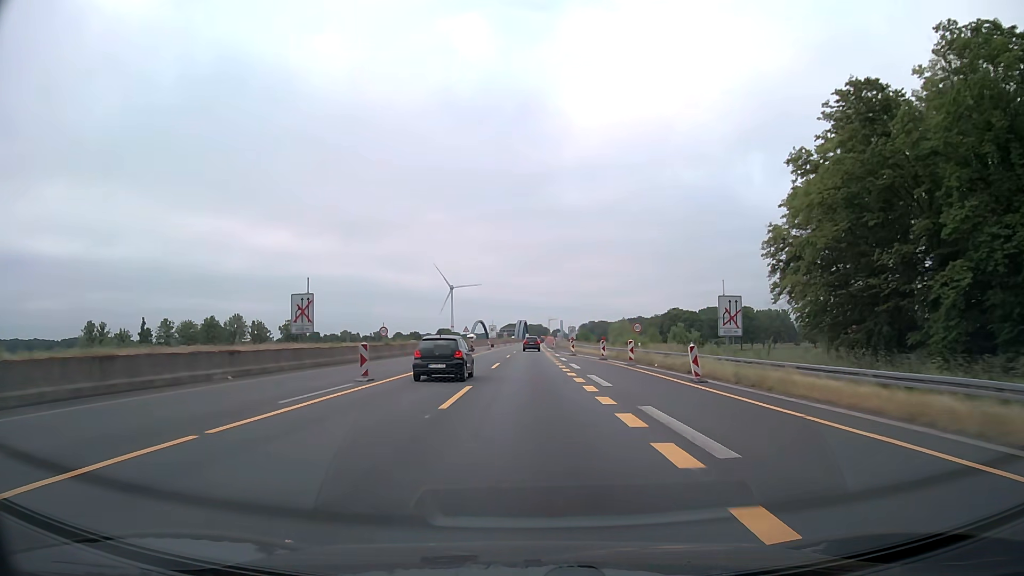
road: motorway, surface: asphalt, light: Day
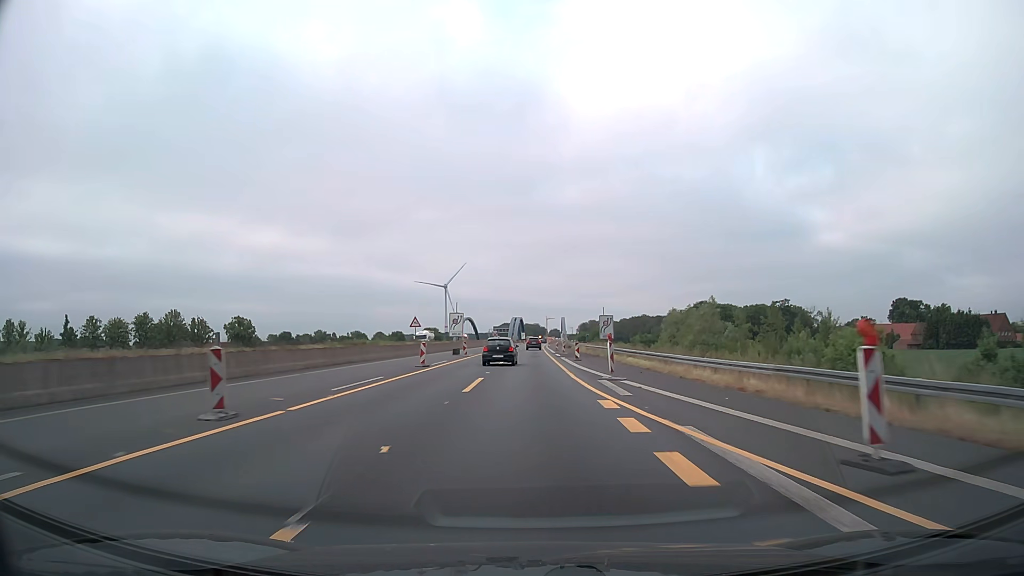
(+0.1, +51.5) m; 0°
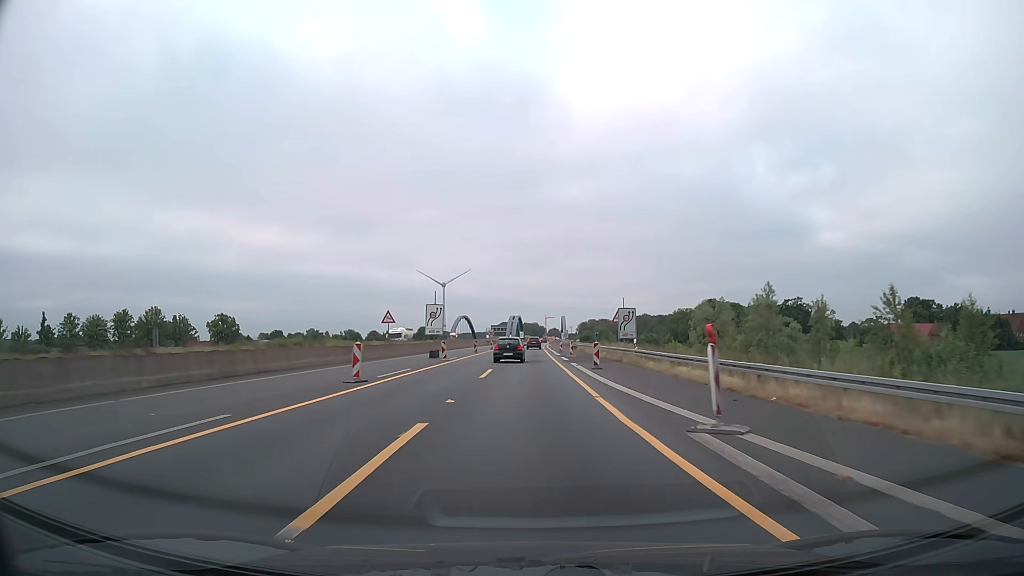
(0.0, +12.9) m; 0°
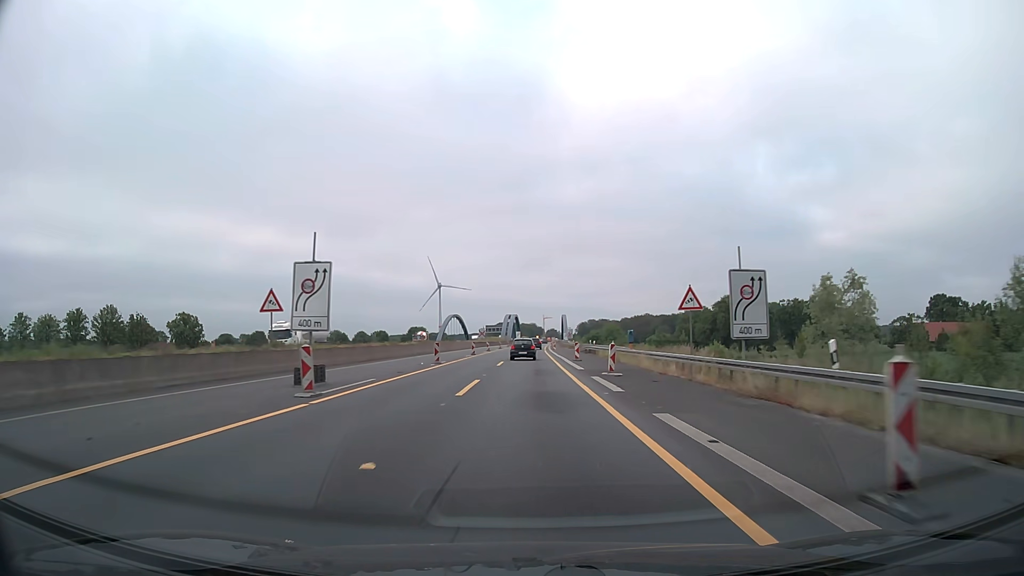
(+0.1, +25.7) m; 0°
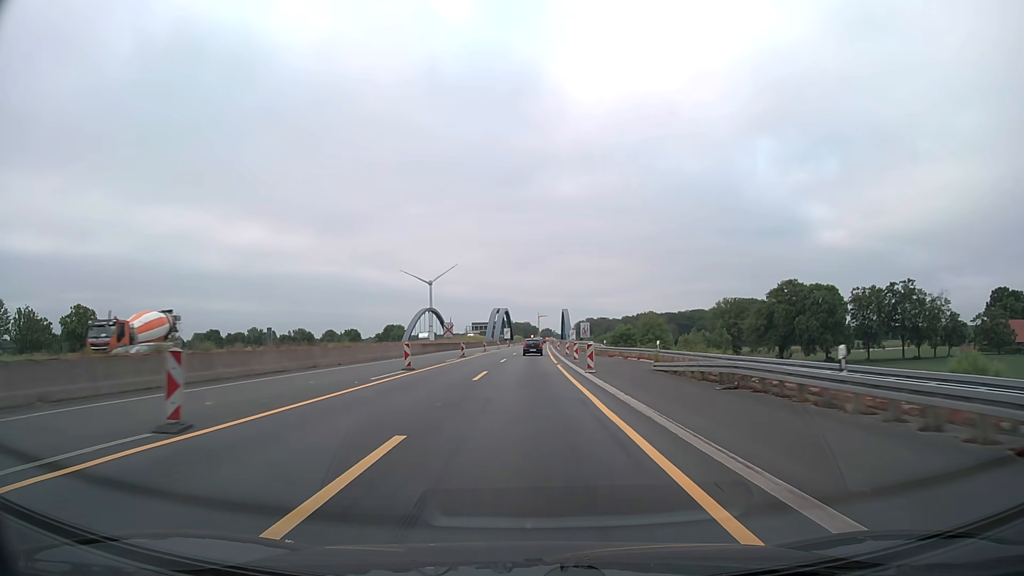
(+0.2, +51.4) m; +1°
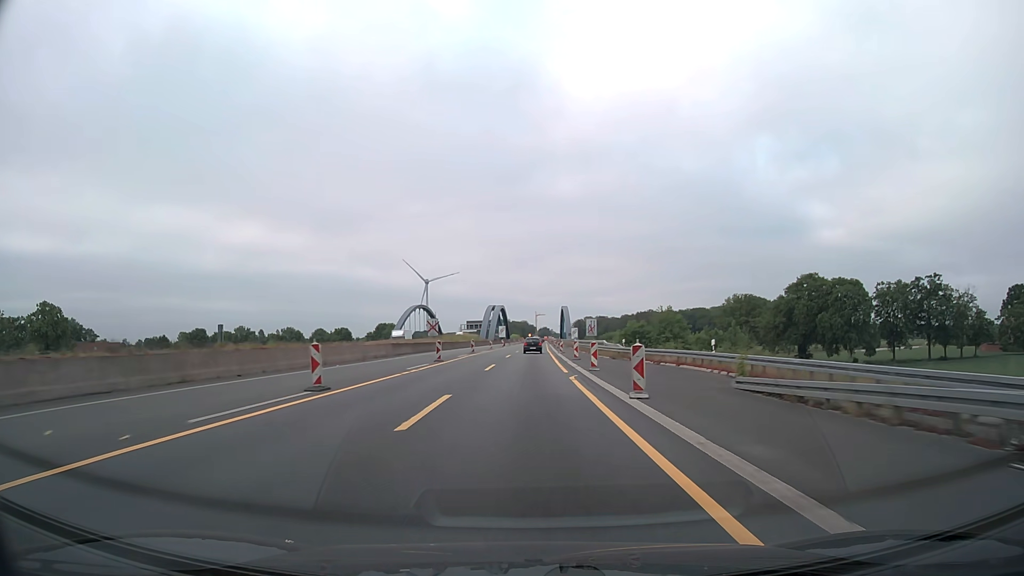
(0.0, +12.8) m; 0°
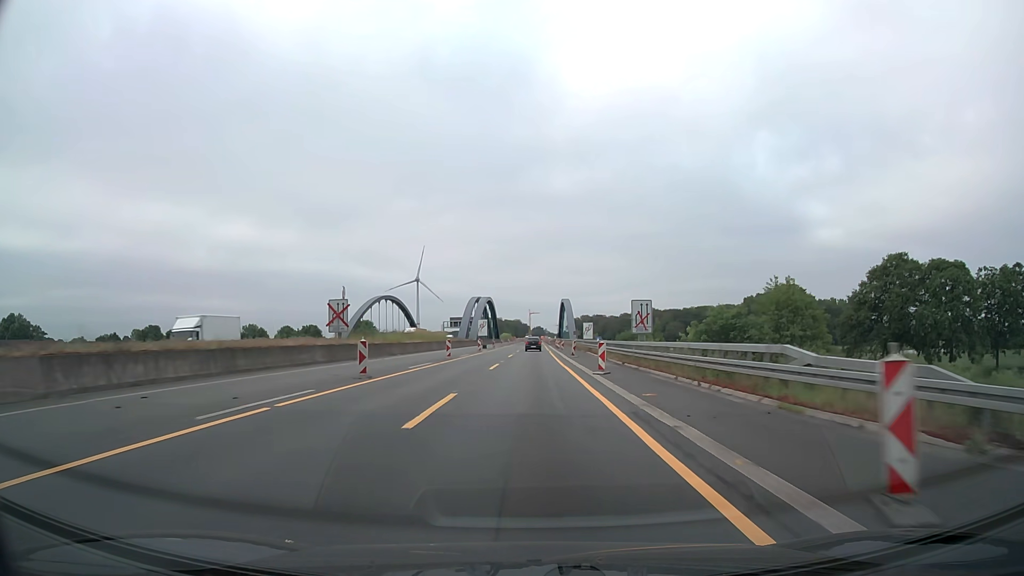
(+0.2, +38.5) m; +1°
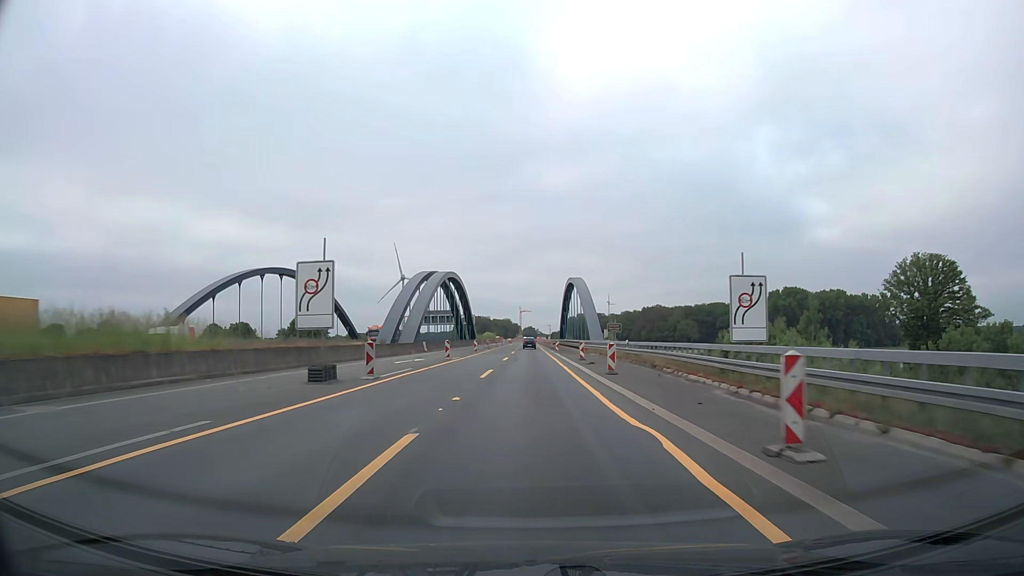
(+0.5, +64.2) m; +1°
(0, +10) (0, +20) (0, +30) (0, +40) (0, +50) (0, +60) (0, +70) (0, +80) (0, +90) (0, +100) m
